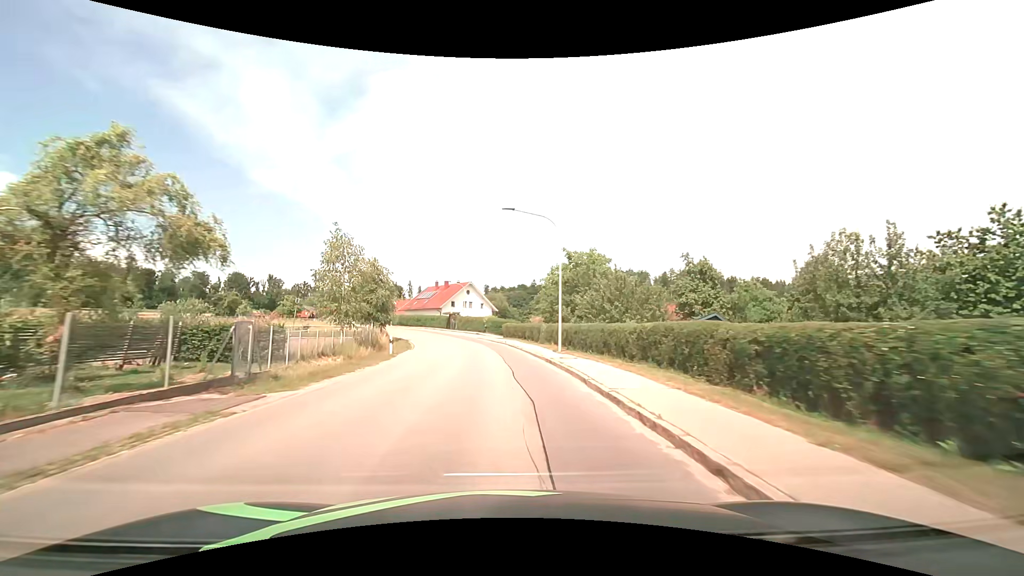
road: tertiary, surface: asphalt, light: Day
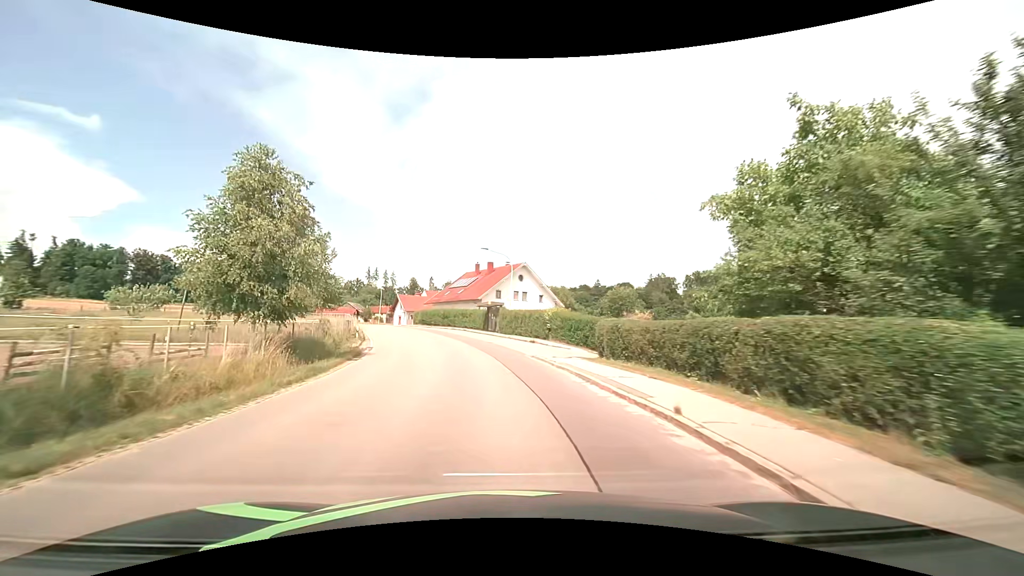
(-1.6, +32.0) m; -6°
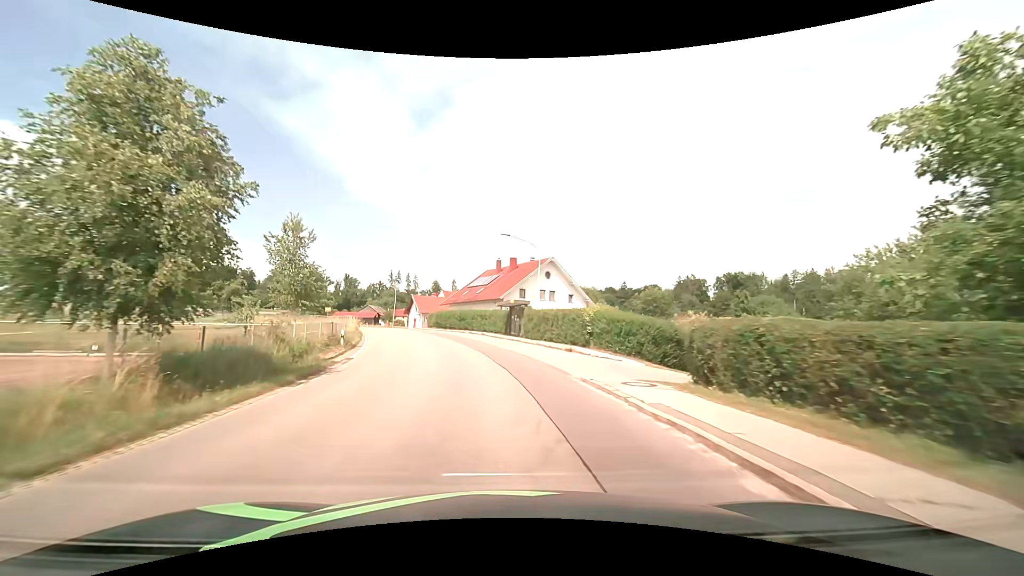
(-0.2, +7.9) m; -3°
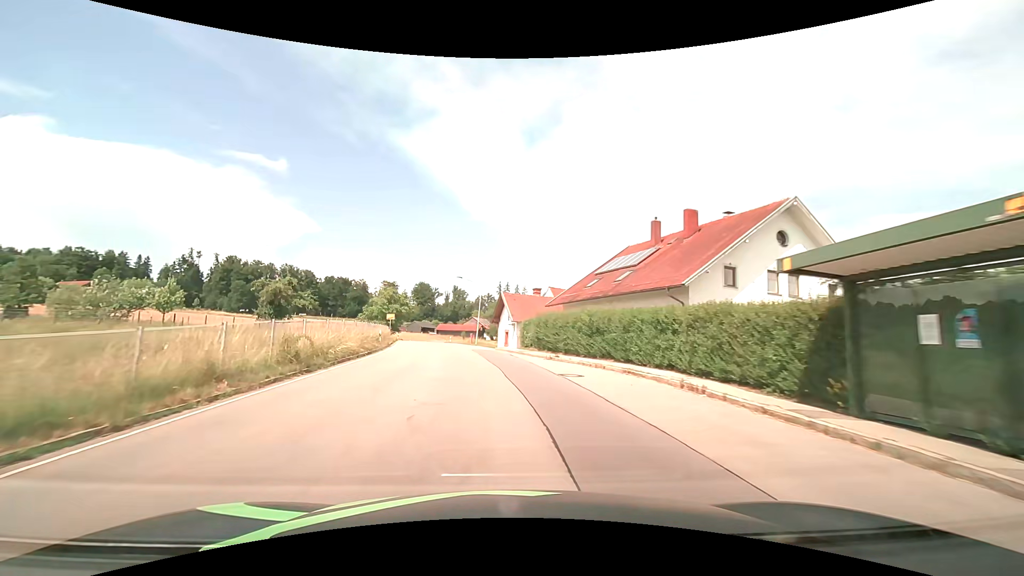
(-3.5, +31.1) m; -13°
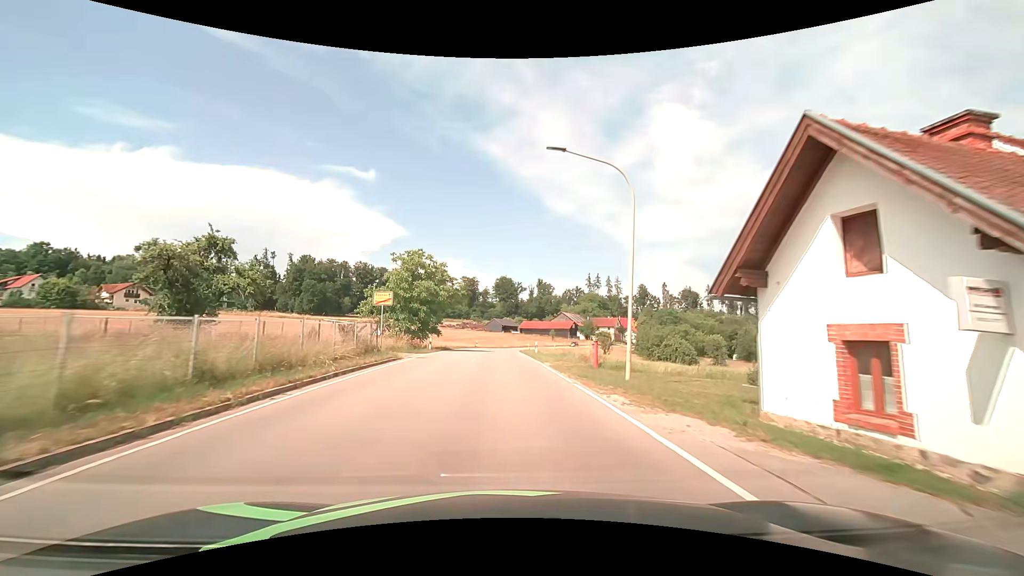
(-4.3, +40.2) m; -10°
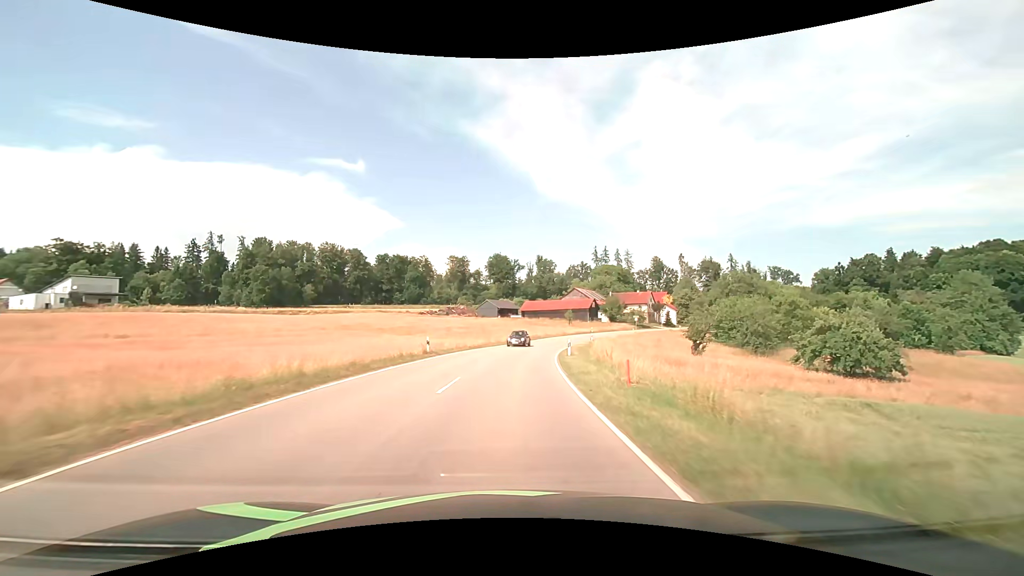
(-0.5, +48.7) m; 0°
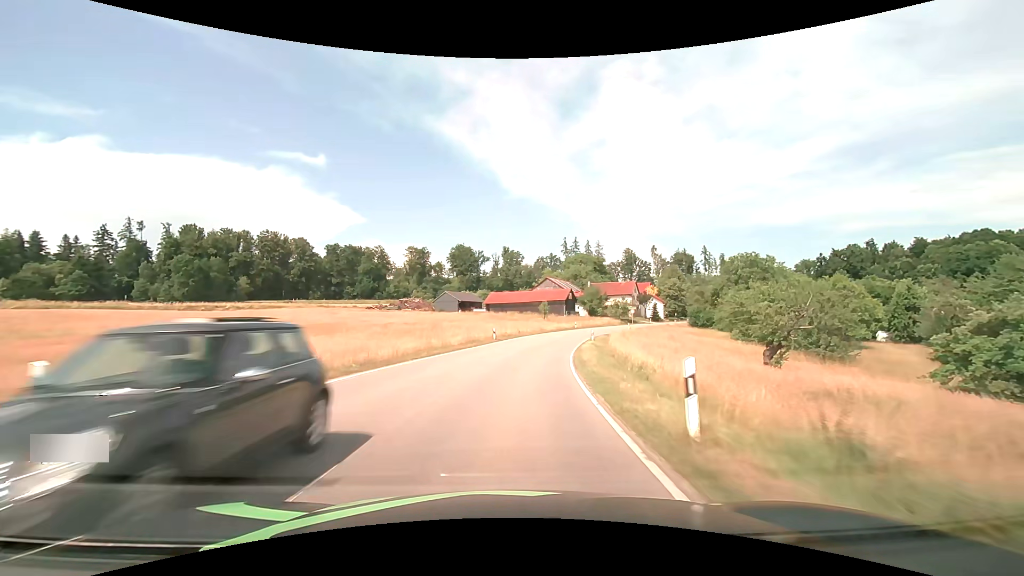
(+0.6, +21.8) m; +4°
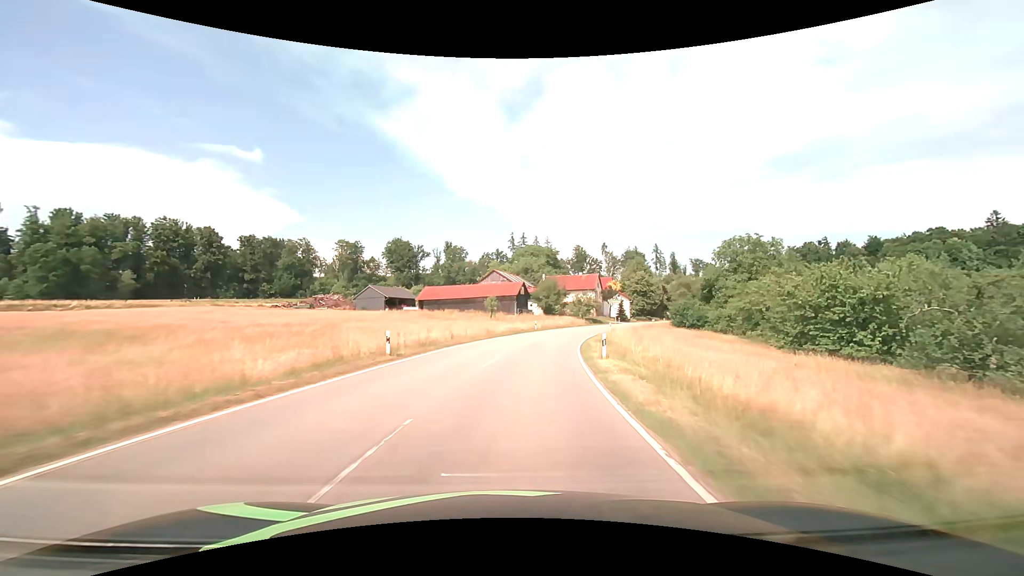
(+1.1, +22.0) m; +6°
(0, +10) (+1, +20) (+3, +30) (+5, +40) (+7, +49) (+11, +59) (+14, +68) (+19, +77) (+23, +86) (+28, +95) m
